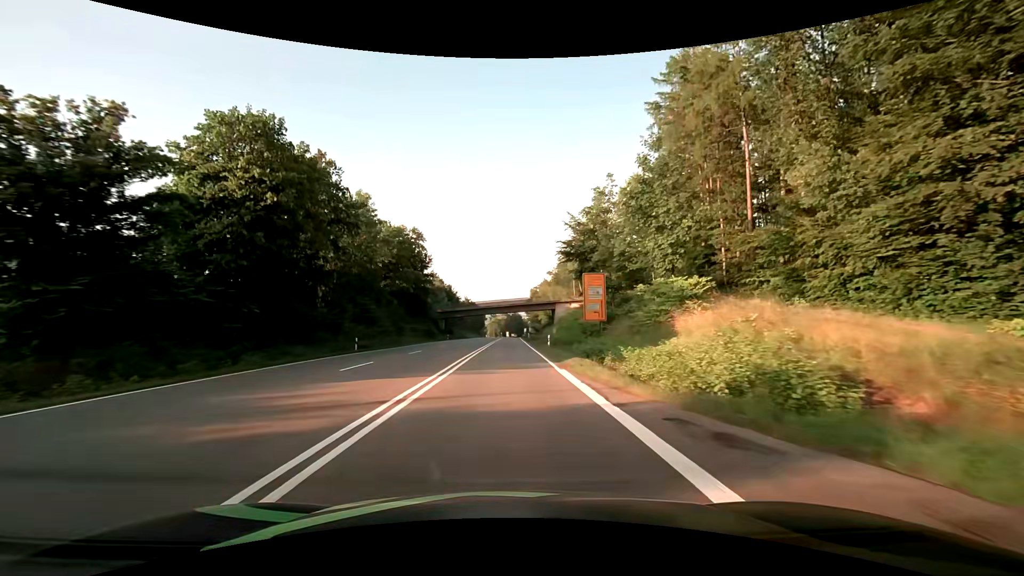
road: secondary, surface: asphalt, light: Day
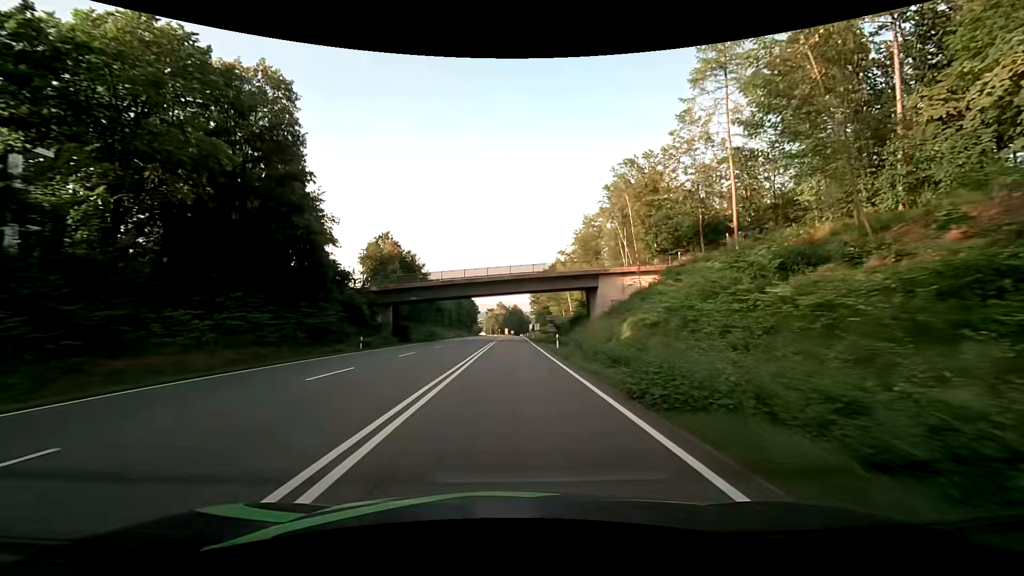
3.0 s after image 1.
(+0.4, +49.6) m; 0°
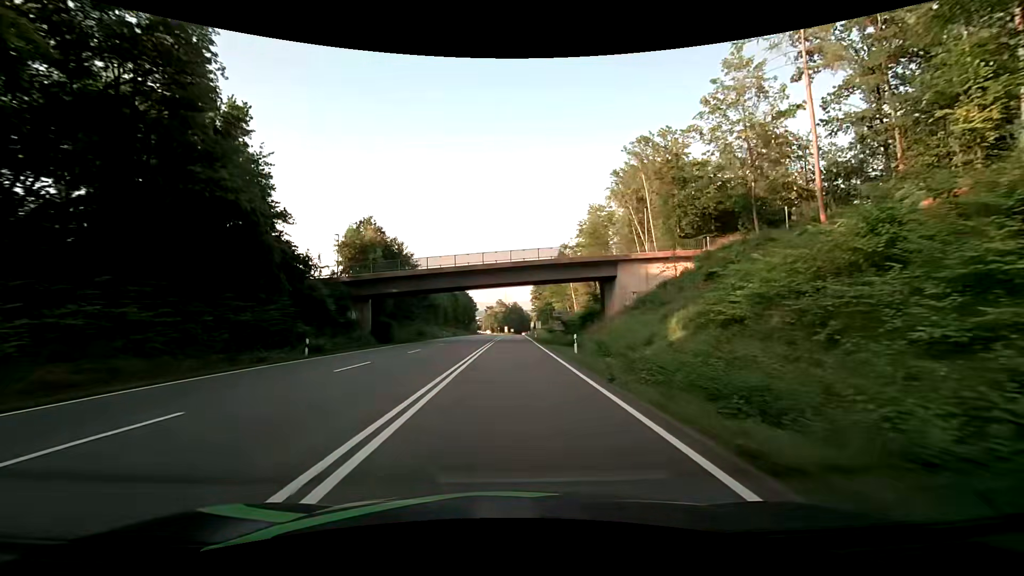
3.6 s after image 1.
(0.0, +9.4) m; 0°
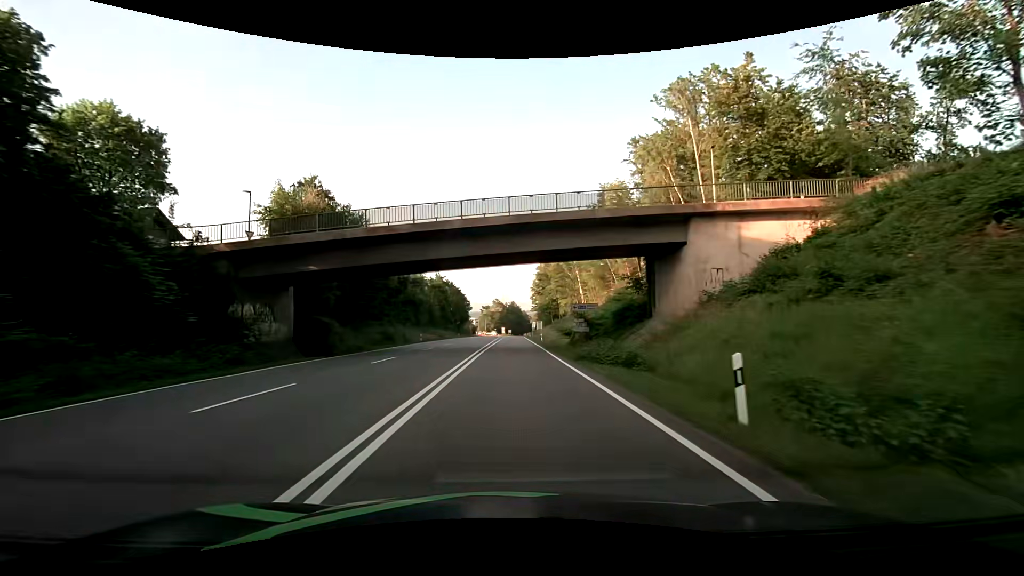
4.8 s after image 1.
(0.0, +18.3) m; +1°
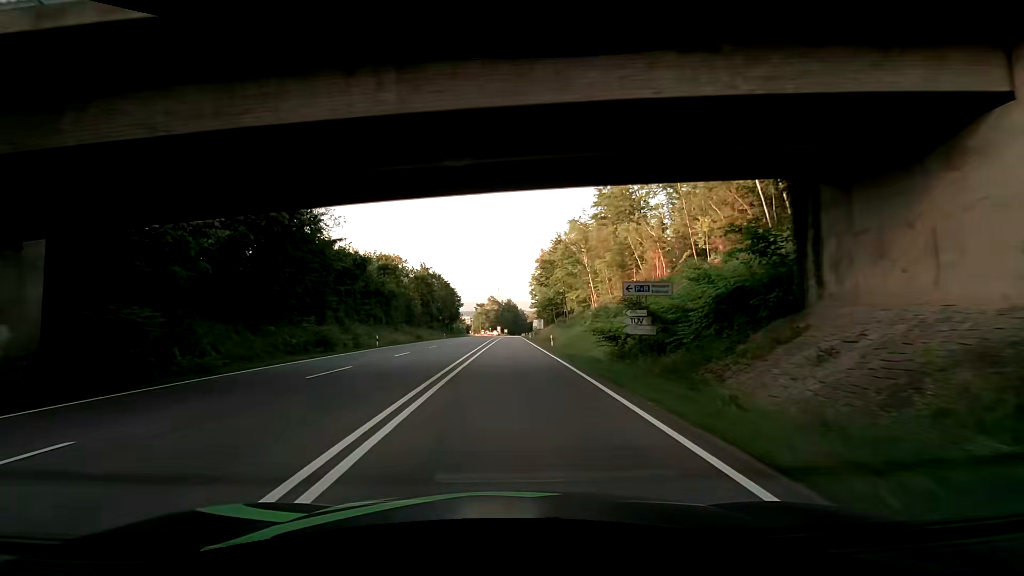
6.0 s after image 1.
(-0.1, +17.9) m; 0°
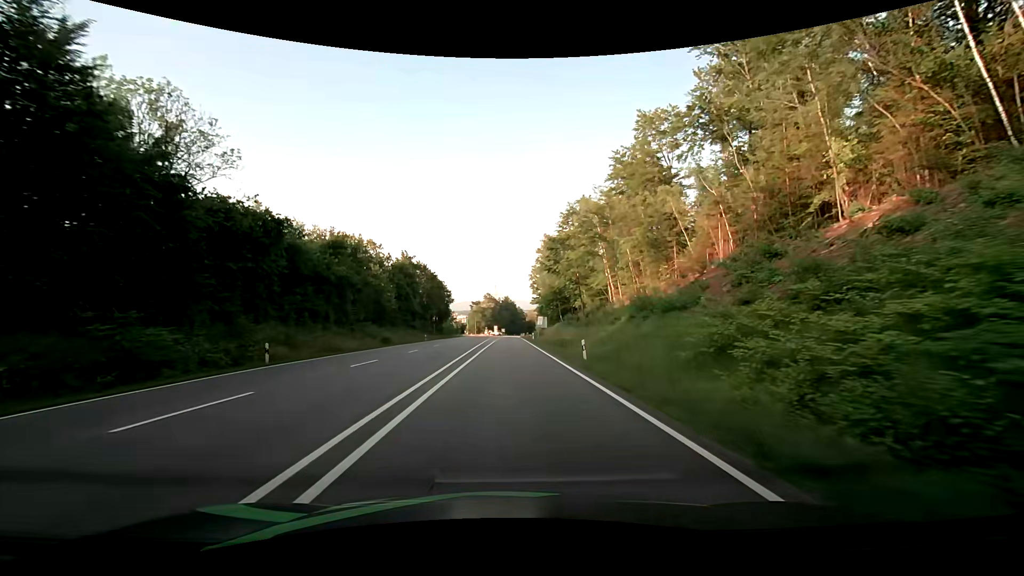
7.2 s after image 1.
(0.0, +18.0) m; 0°
